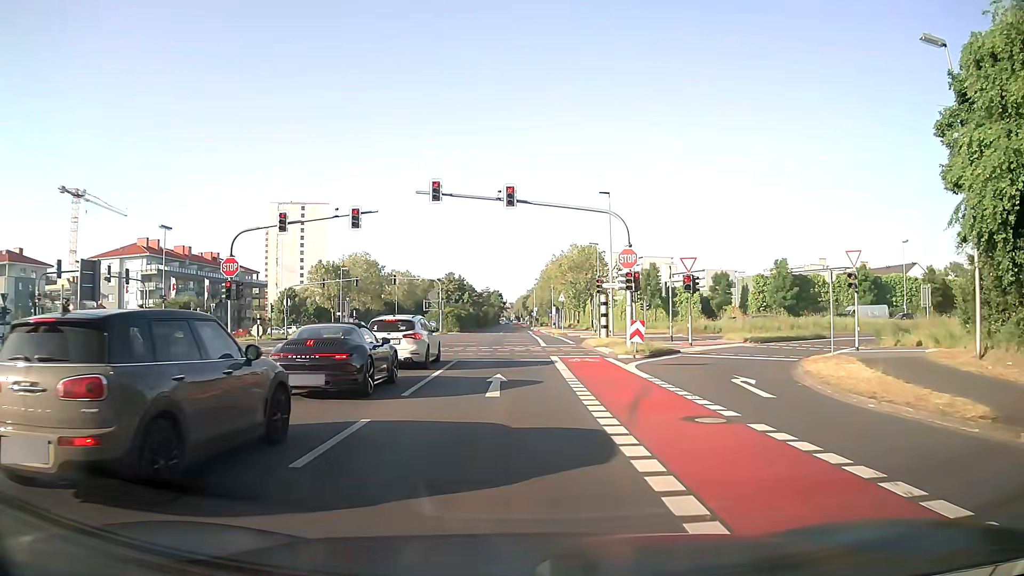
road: secondary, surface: asphalt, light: Day
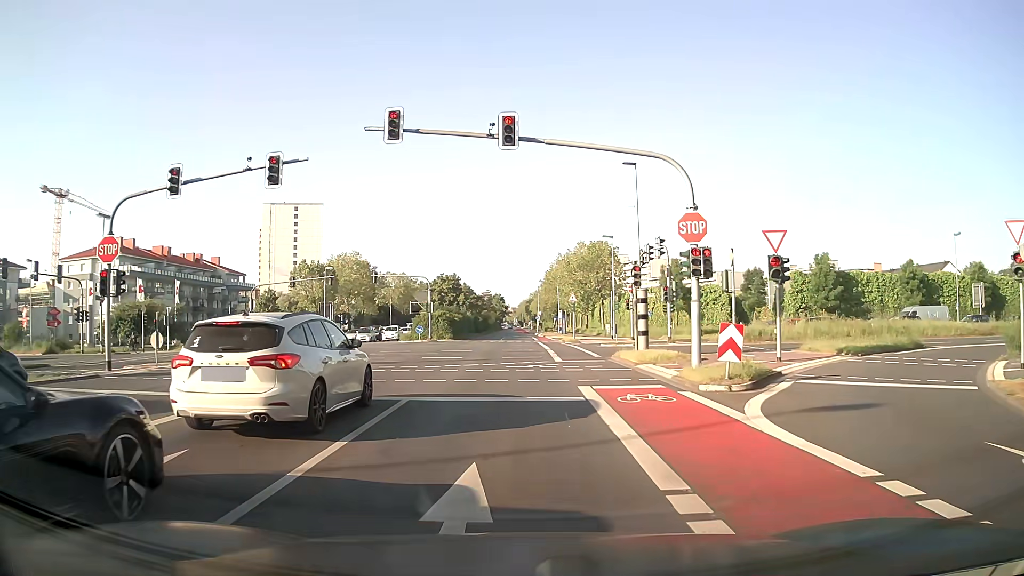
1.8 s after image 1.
(+0.2, +10.2) m; +1°
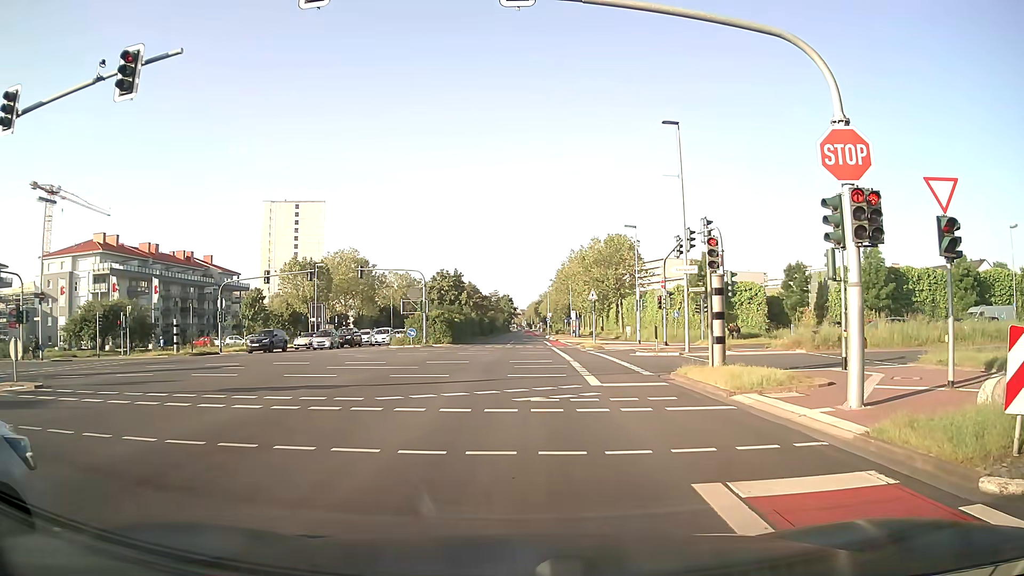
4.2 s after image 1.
(-0.1, +8.2) m; -1°
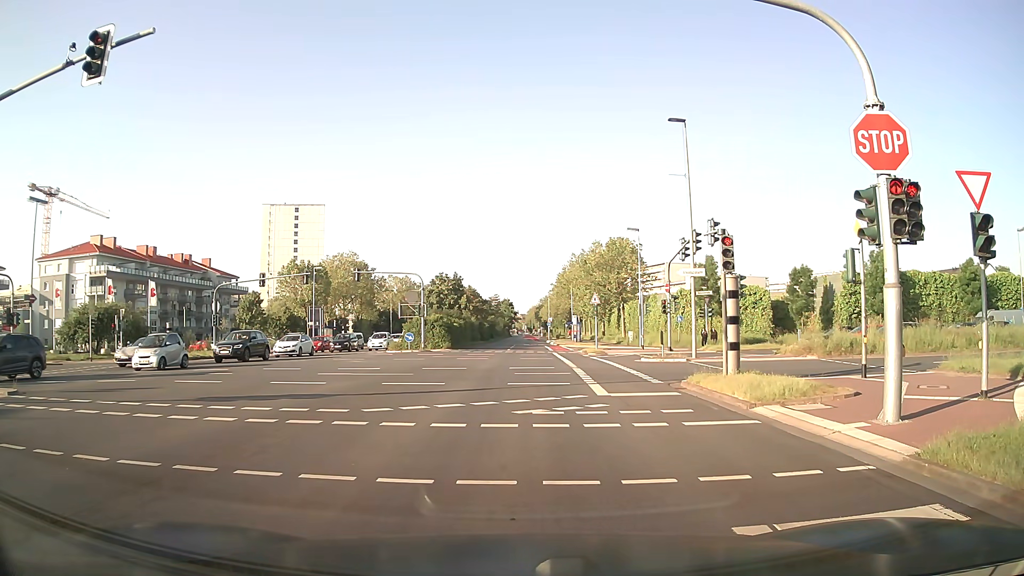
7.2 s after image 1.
(0.0, +1.1) m; +2°
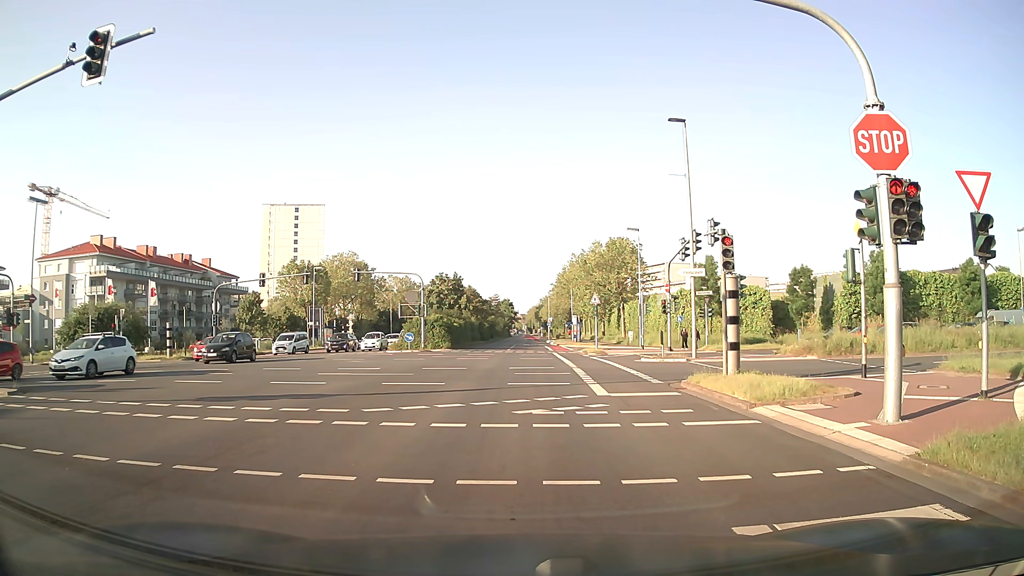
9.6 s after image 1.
(0.0, 0.0) m; 0°
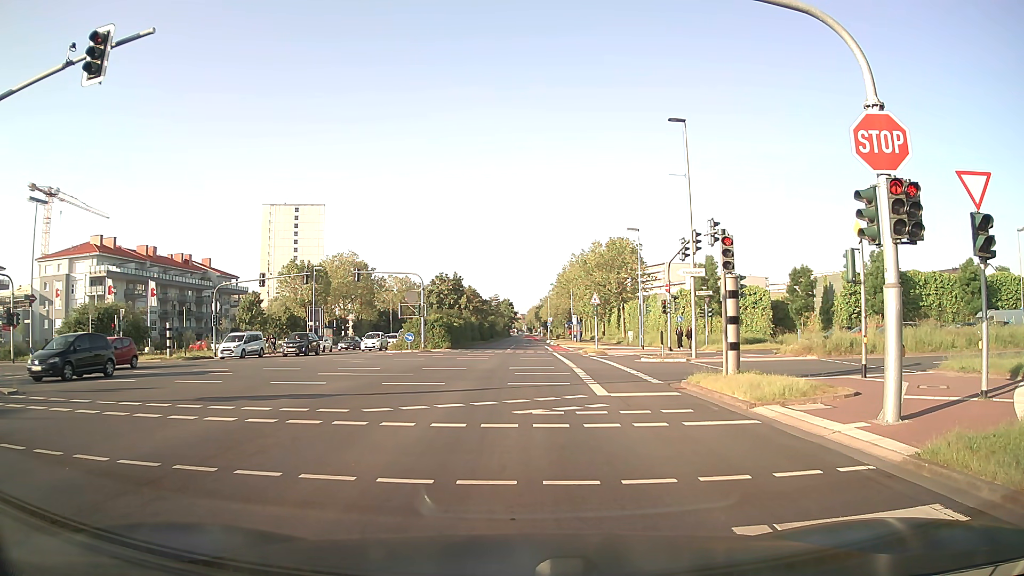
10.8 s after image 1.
(0.0, 0.0) m; 0°
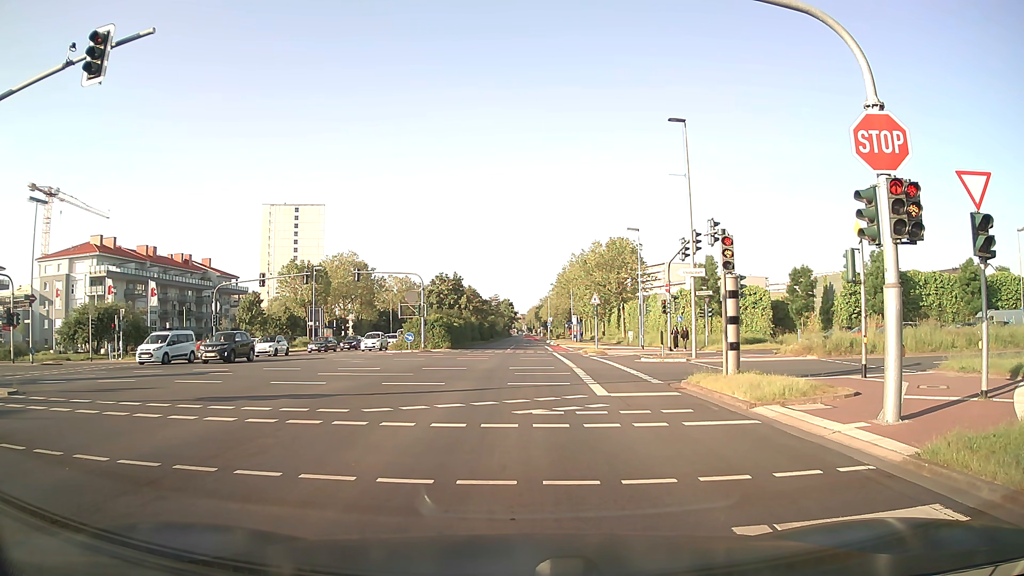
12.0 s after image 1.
(0.0, 0.0) m; 0°
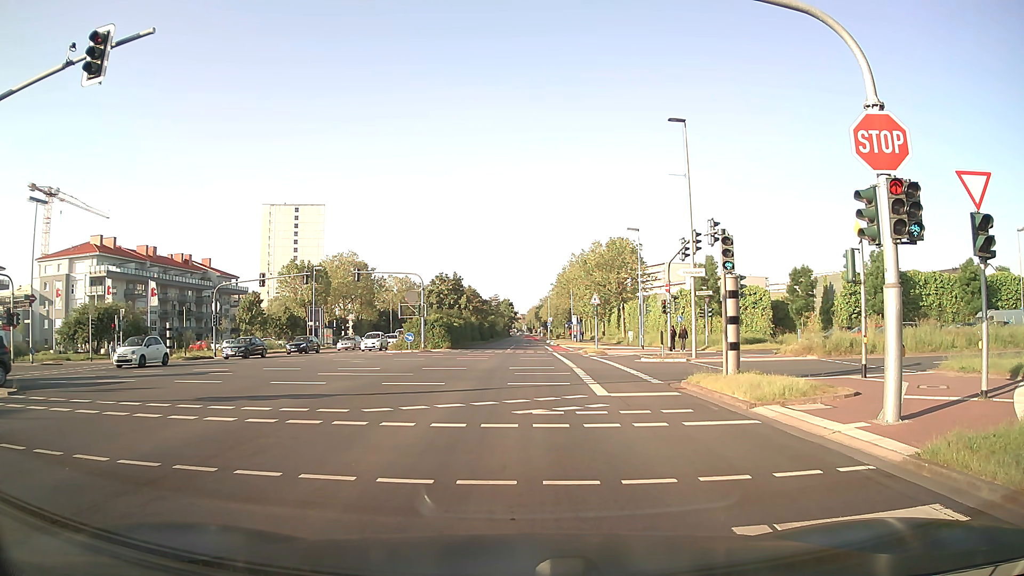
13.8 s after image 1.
(0.0, 0.0) m; 0°
(0, +10) (0, +20) (0, +30) (0, +40) (0, +50) (0, +60) (0, +70) (0, +80) (0, +90) (0, +100) m
